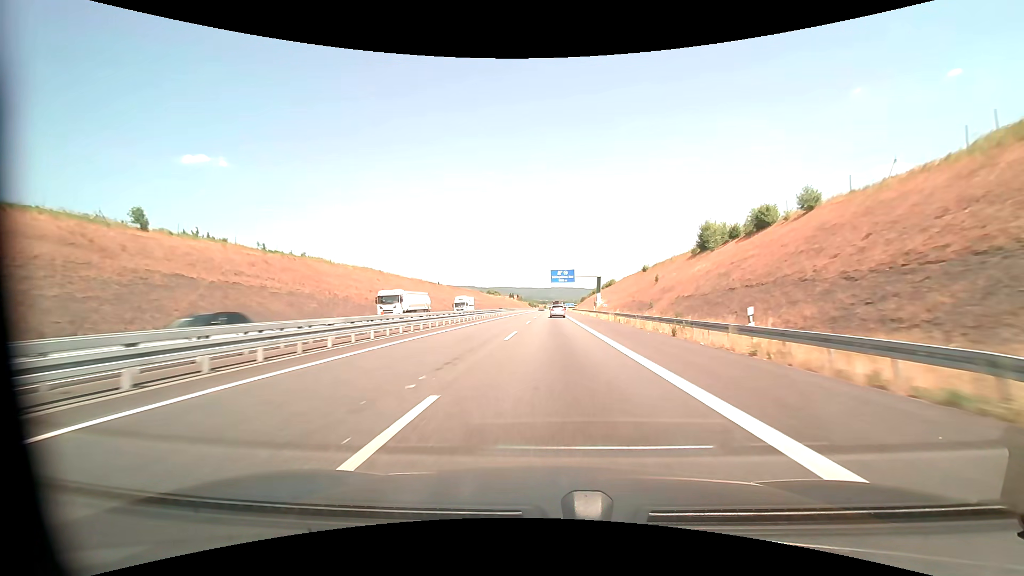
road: motorway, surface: asphalt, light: Day
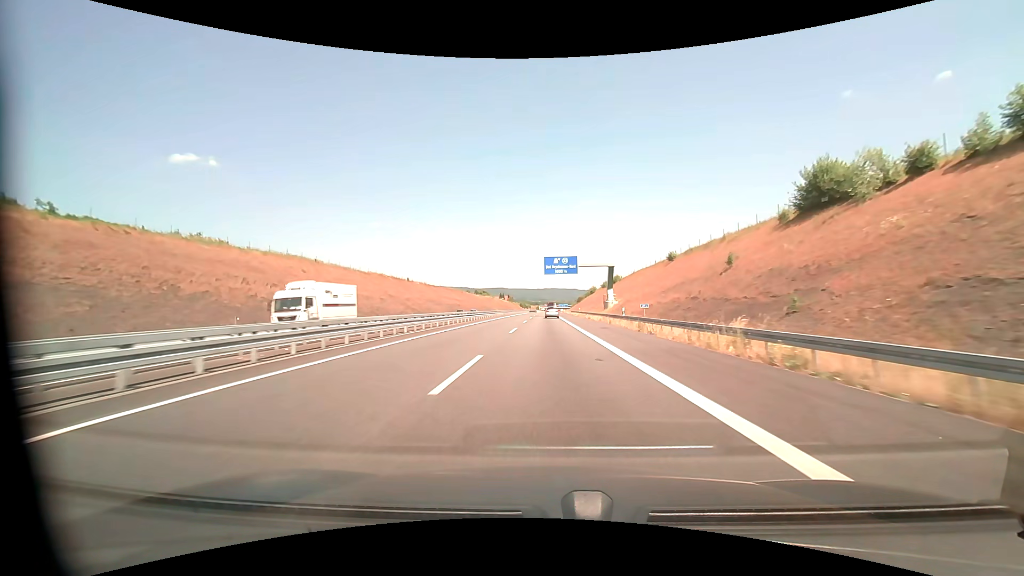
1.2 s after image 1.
(+0.2, +30.0) m; +1°
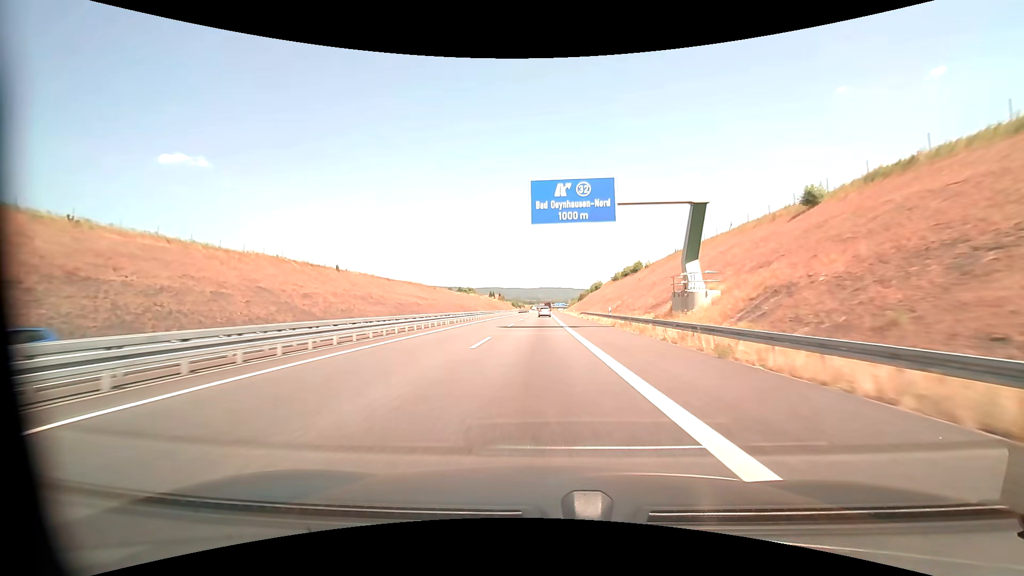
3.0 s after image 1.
(+0.4, +45.8) m; +1°
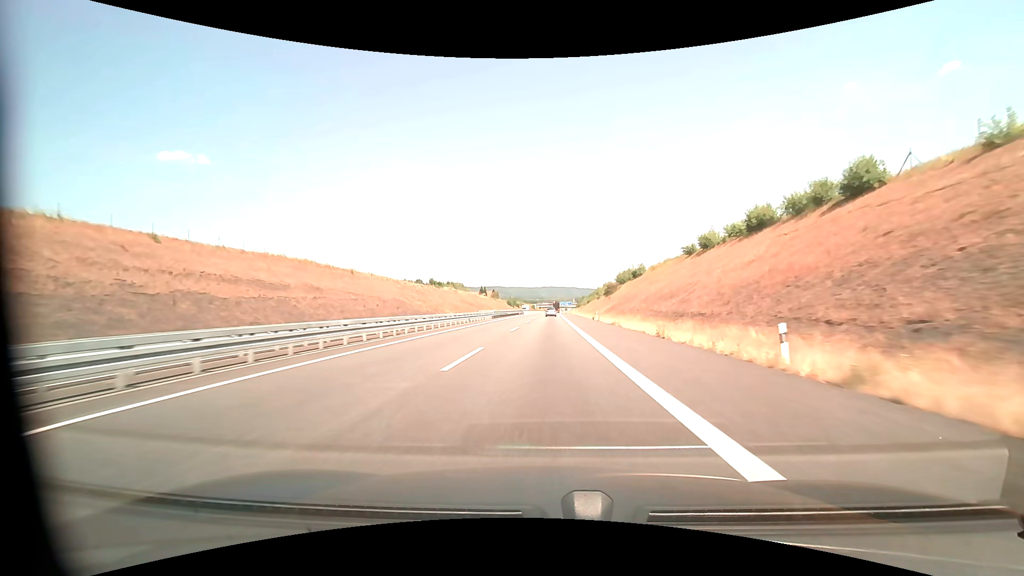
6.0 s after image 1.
(-0.5, +78.4) m; 0°
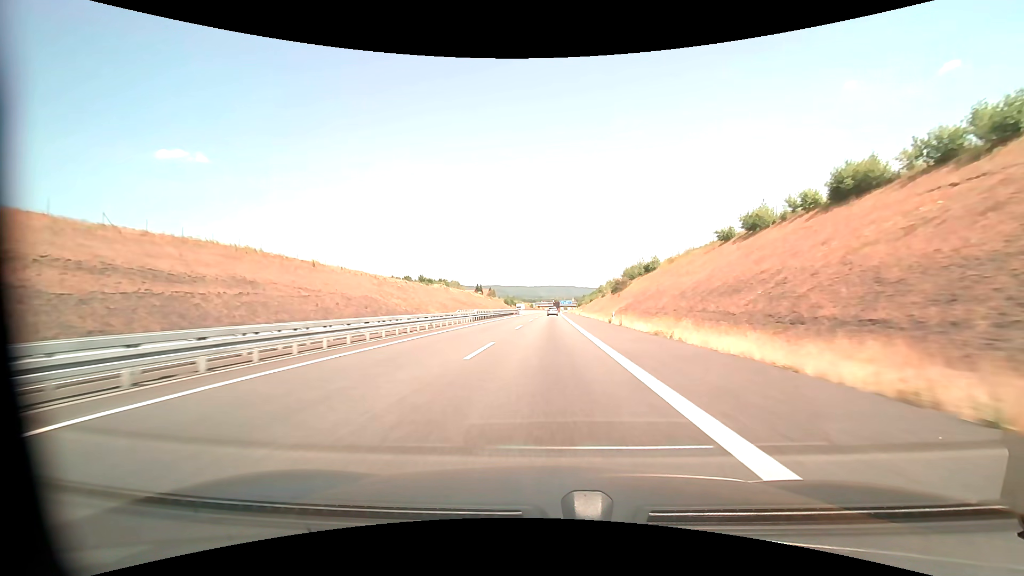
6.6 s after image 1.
(0.0, +16.1) m; 0°
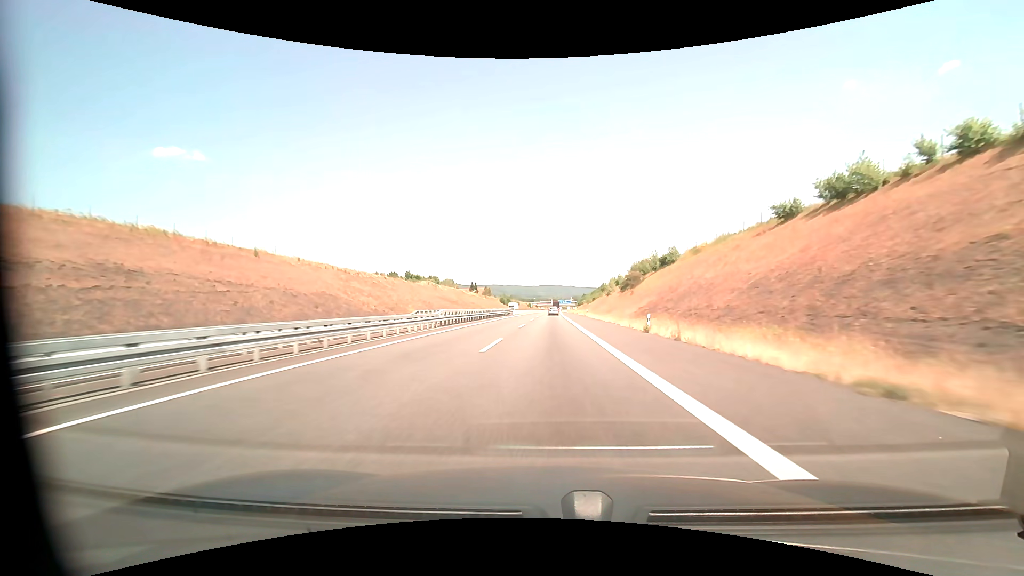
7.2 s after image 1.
(0.0, +16.2) m; 0°
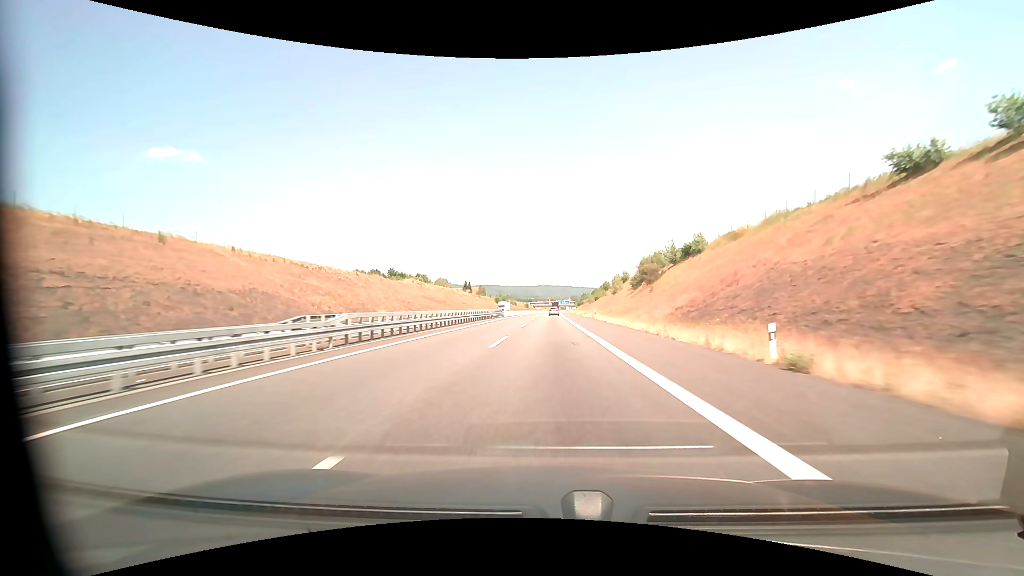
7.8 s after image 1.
(0.0, +16.3) m; 0°
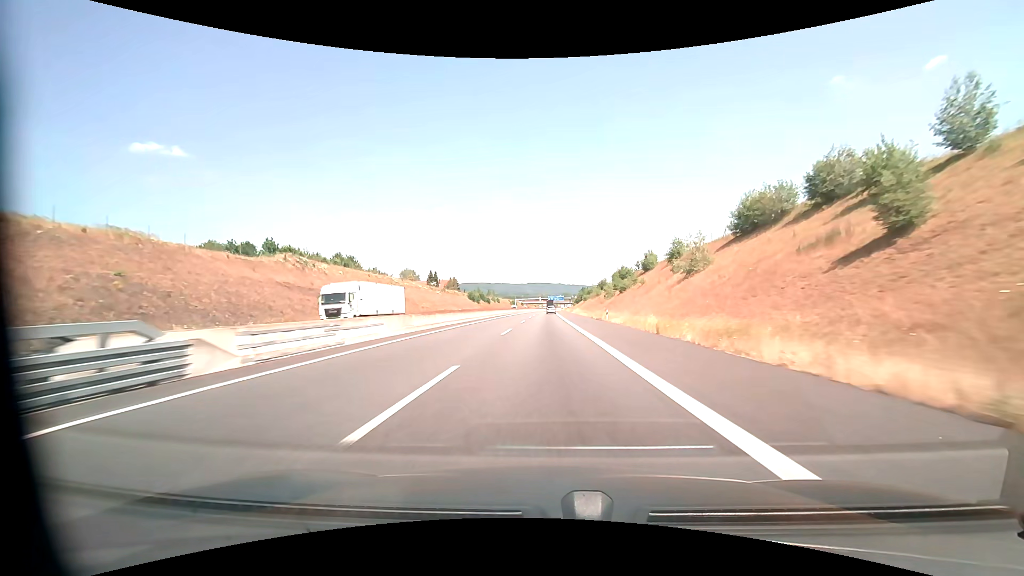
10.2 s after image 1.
(+0.7, +66.0) m; +1°
(0, +10) (0, +20) (0, +30) (0, +40) (0, +50) (0, +60) (0, +70) (0, +80) (0, +90) (0, +100) m
